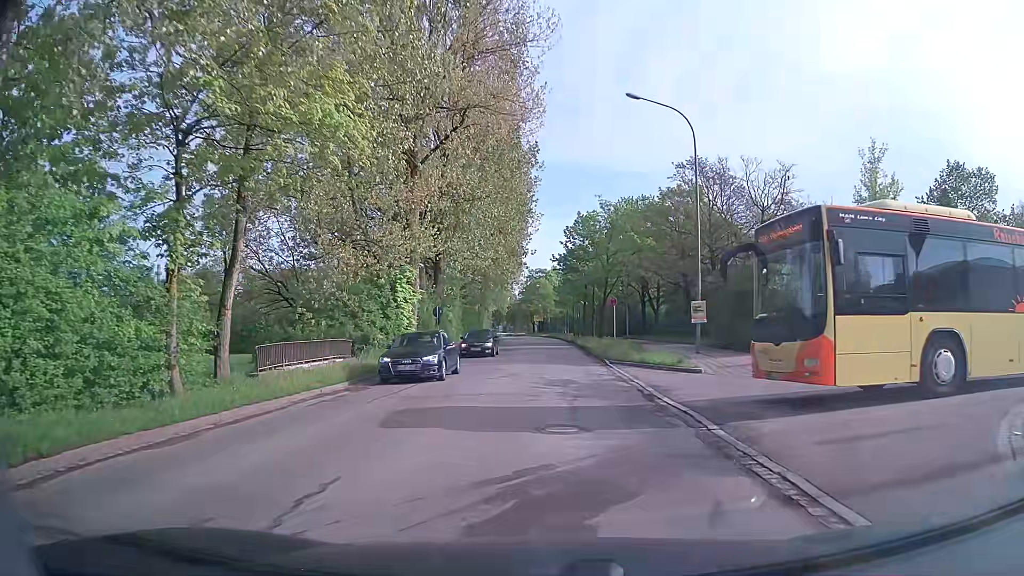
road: tertiary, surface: asphalt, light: Day
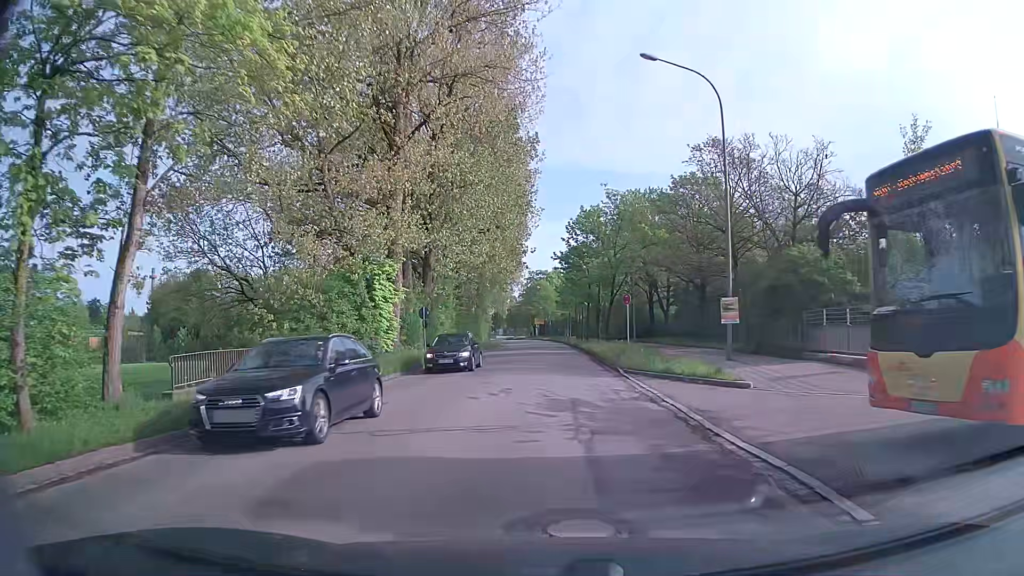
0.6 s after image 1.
(0.0, +4.5) m; 0°
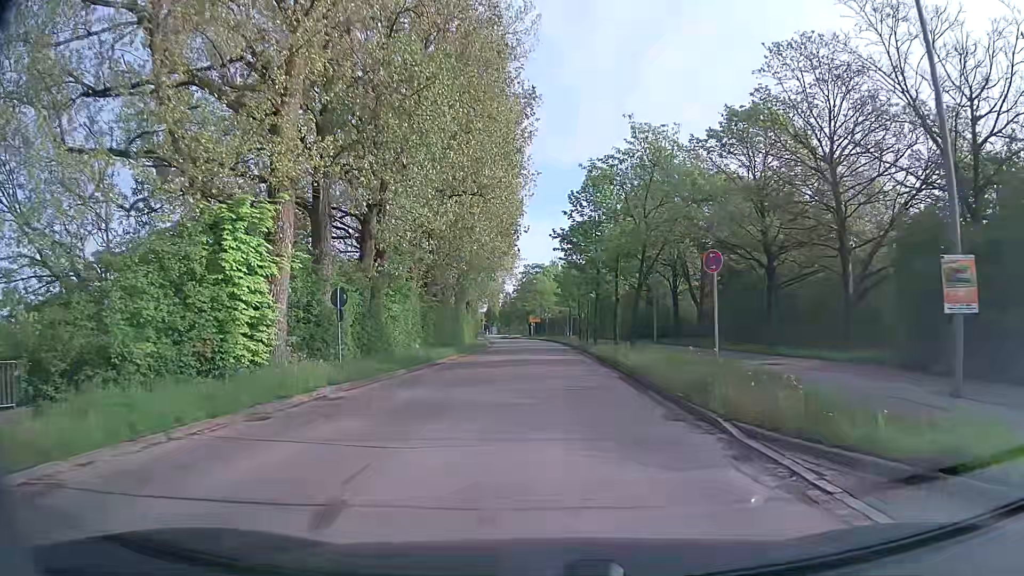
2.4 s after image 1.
(0.0, +13.7) m; 0°
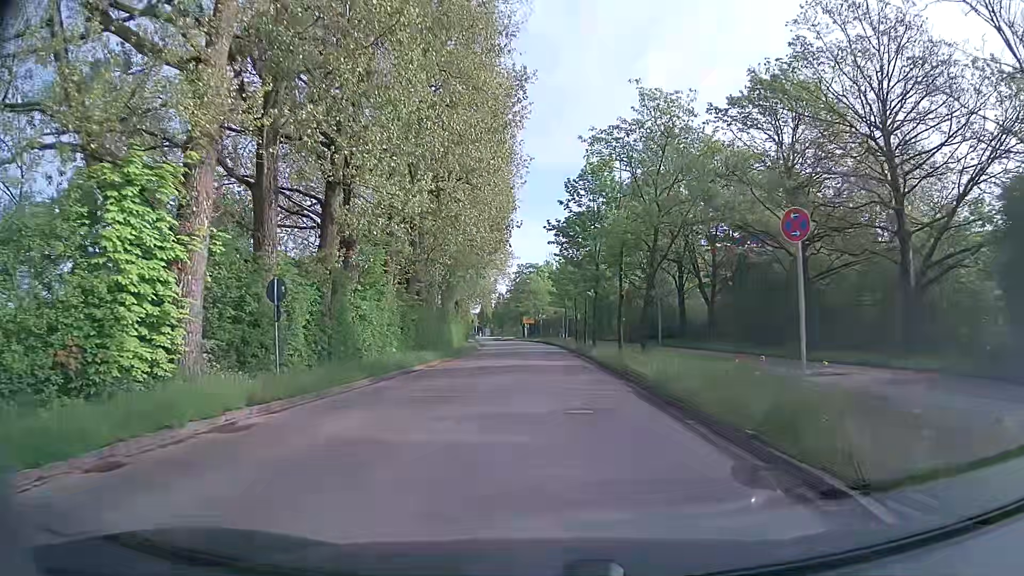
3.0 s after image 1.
(0.0, +4.5) m; +1°
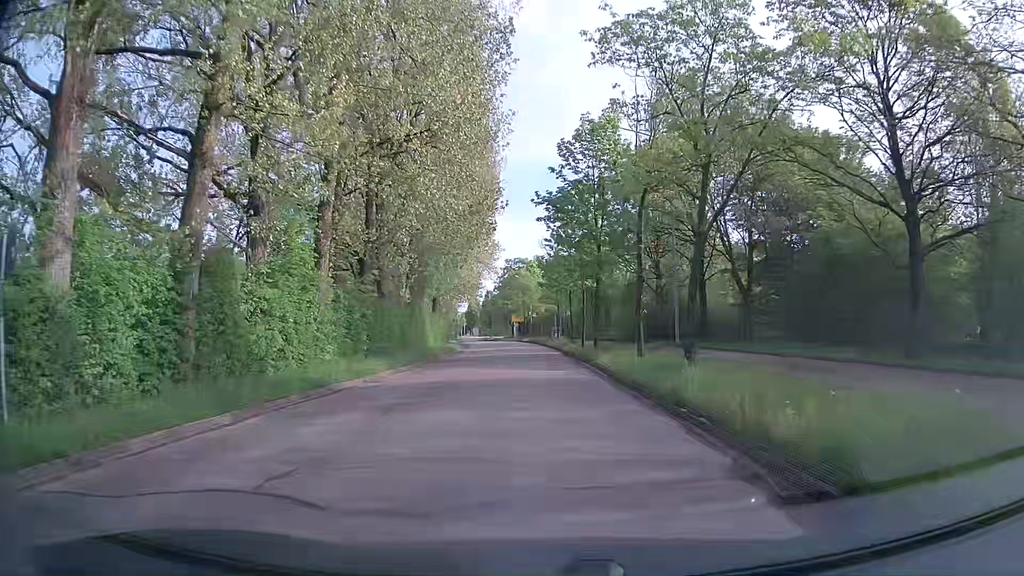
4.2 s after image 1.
(+0.1, +9.0) m; +1°
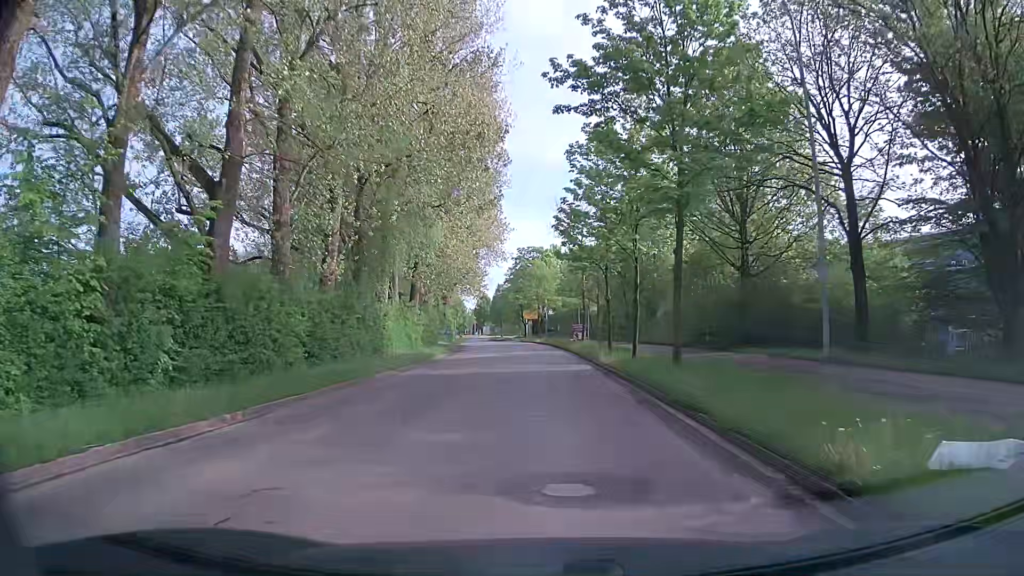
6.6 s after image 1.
(-0.1, +18.2) m; -2°
